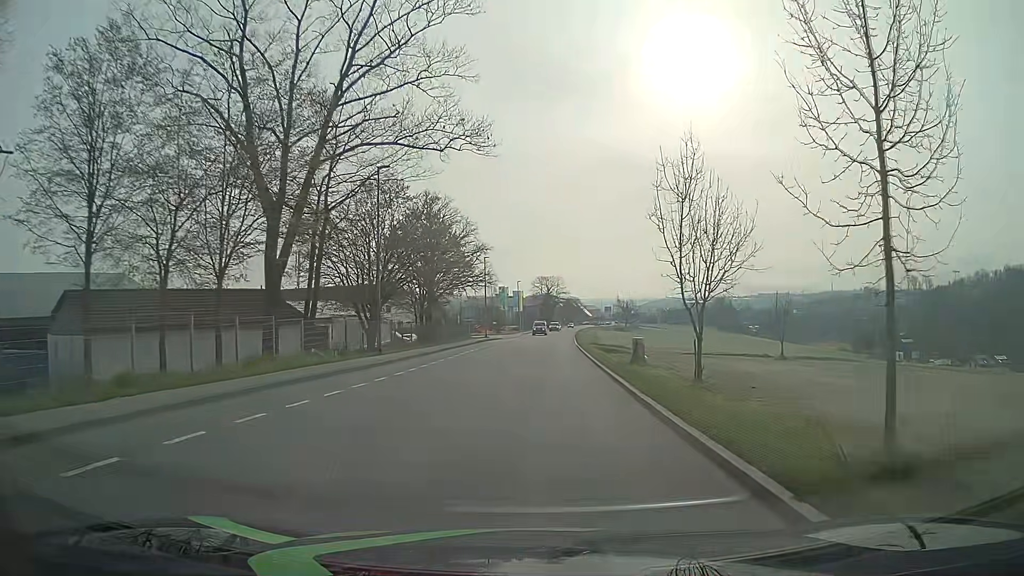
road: tertiary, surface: asphalt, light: Day
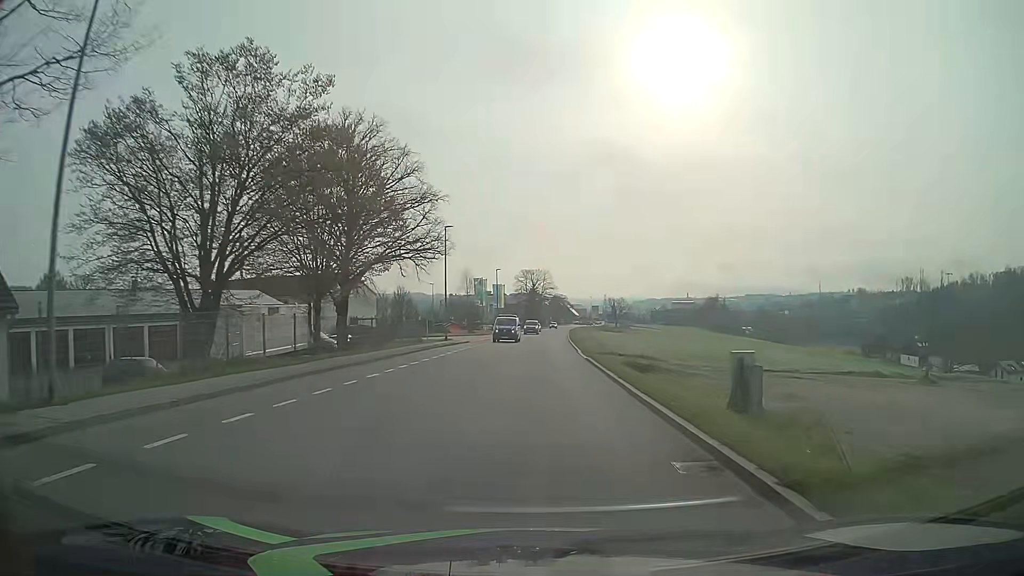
(+0.3, +20.7) m; +2°
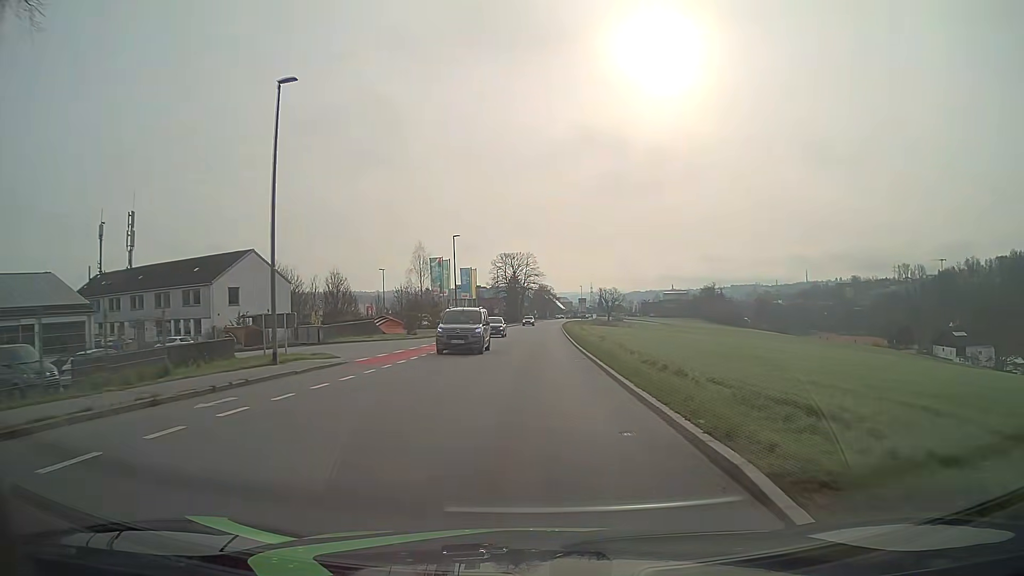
(+0.4, +30.0) m; +1°
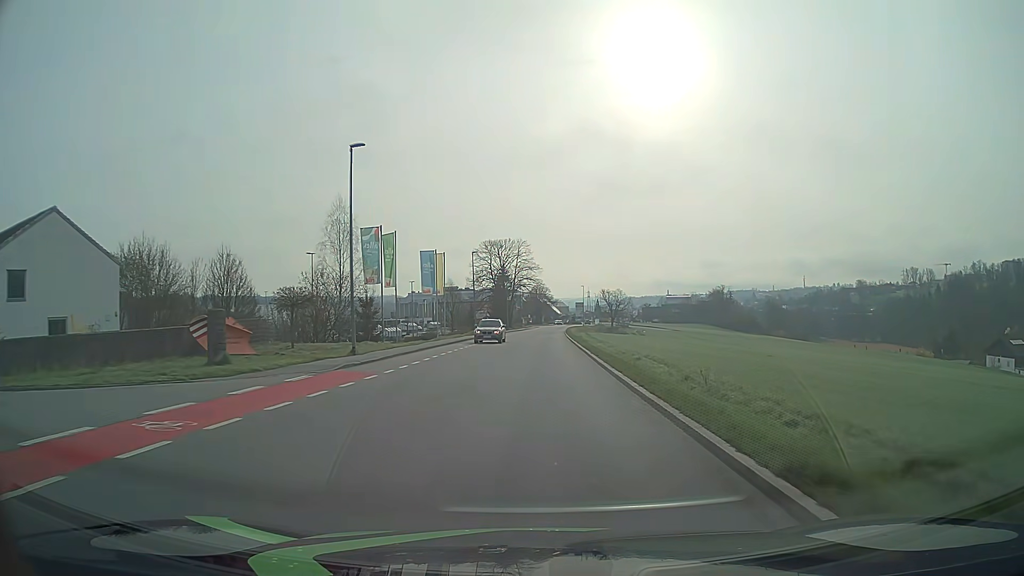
(0.0, +31.0) m; 0°
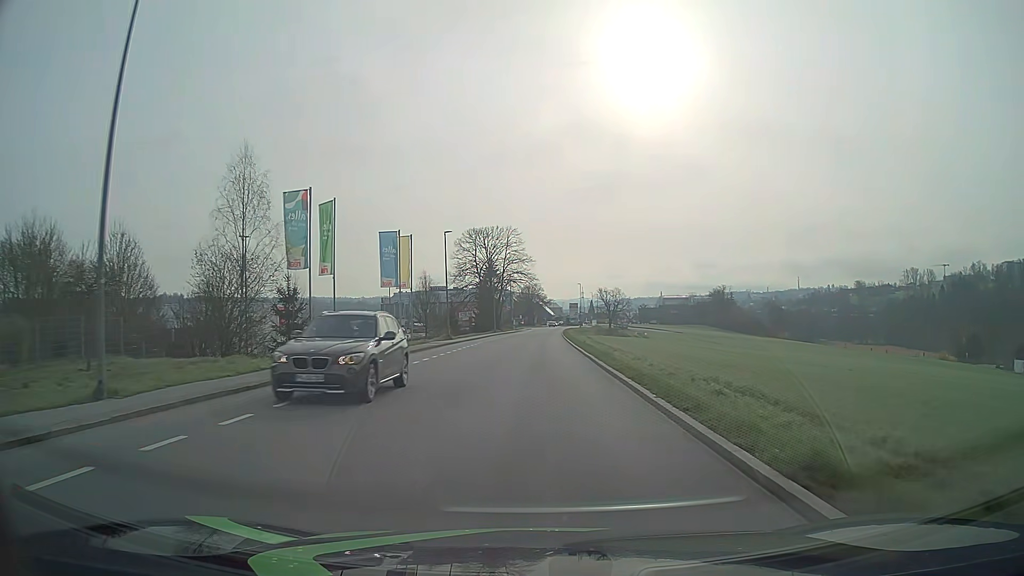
(+0.1, +15.6) m; +1°
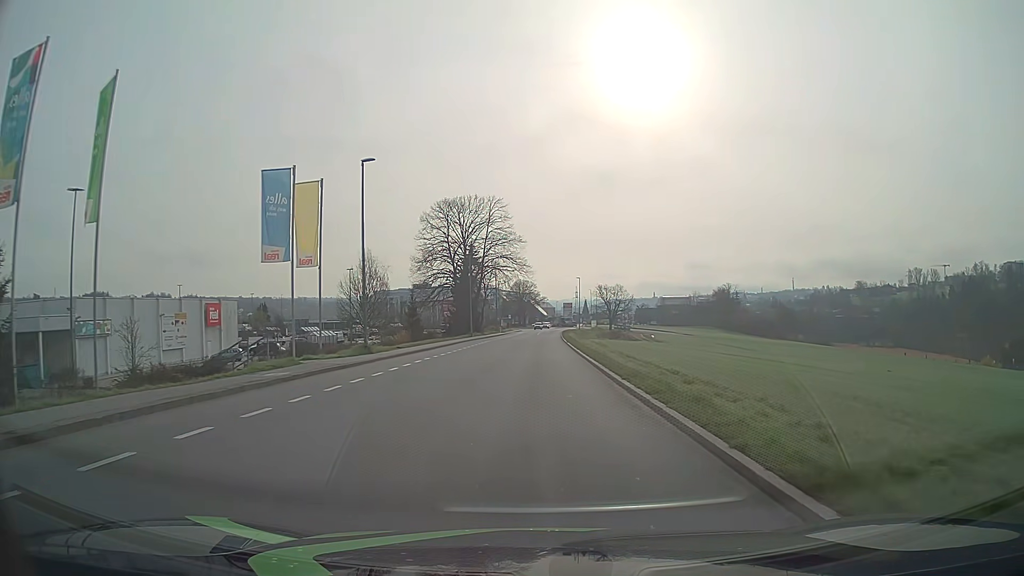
(+0.1, +23.2) m; +1°
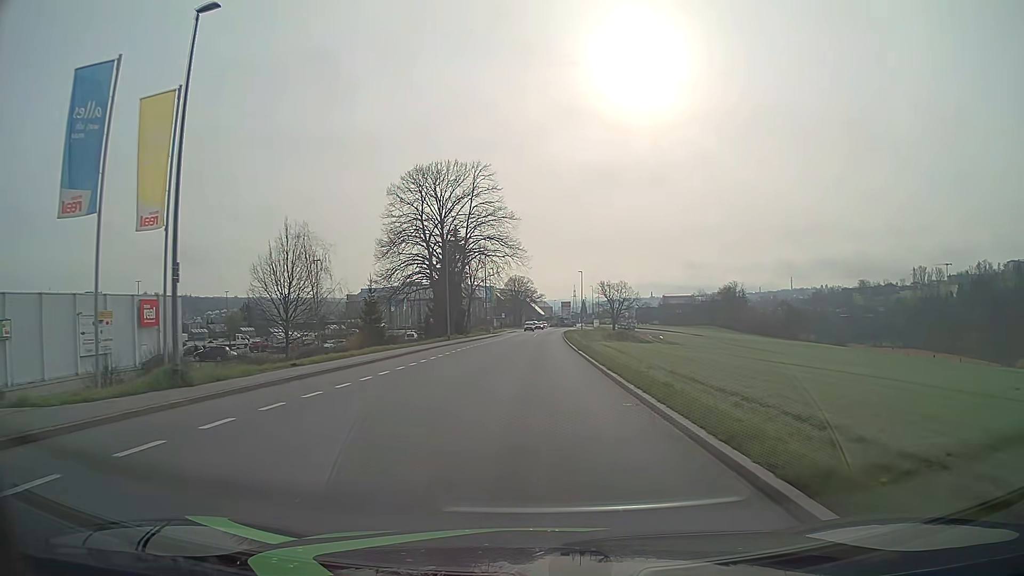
(+0.1, +15.4) m; 0°
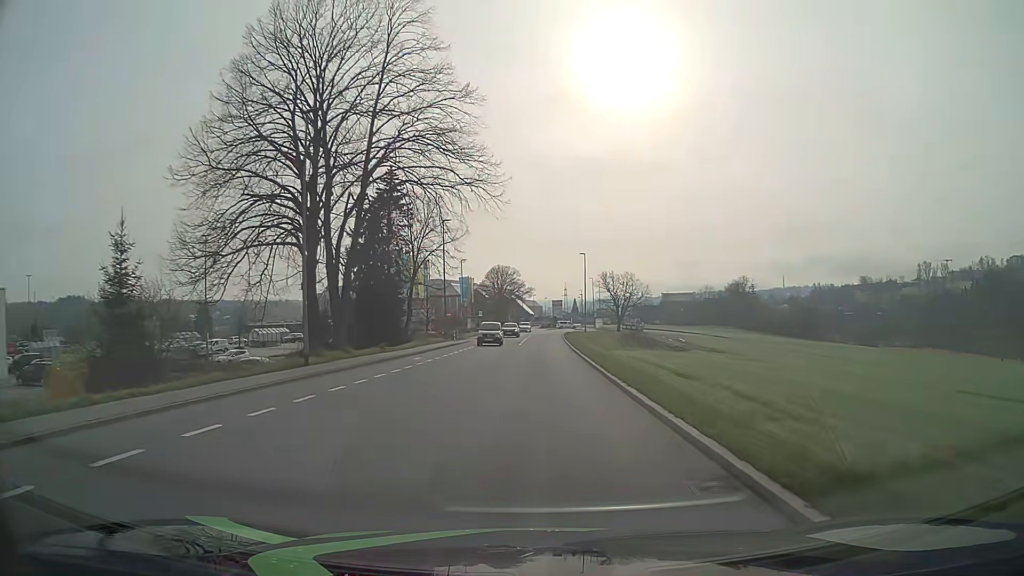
(+0.2, +30.7) m; +1°
(0, +10) (0, +20) (0, +30) (0, +40) (+1, +50) (+1, +60) (+1, +70) (+2, +80) (+2, +90) (+3, +100) m
